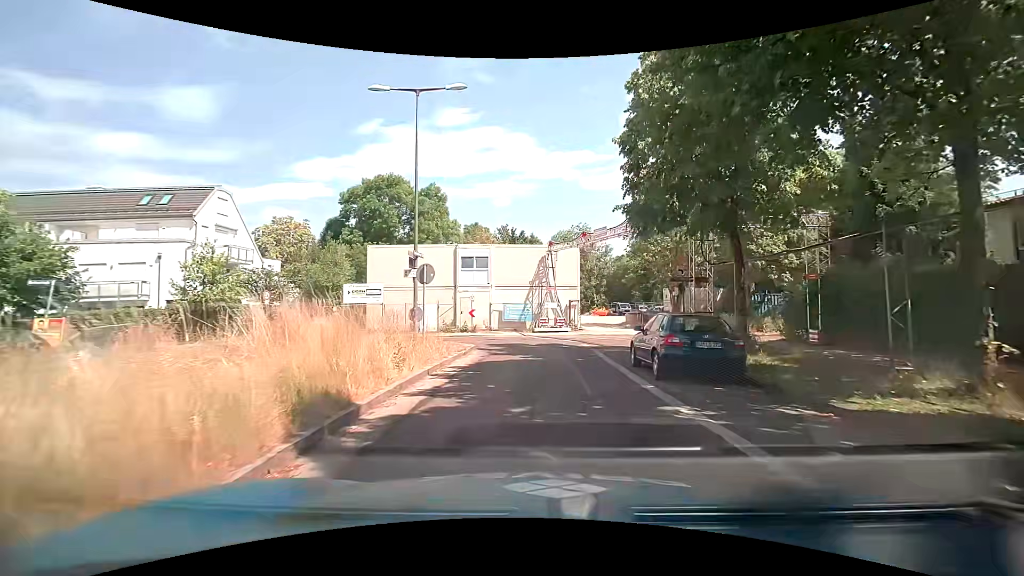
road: residential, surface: asphalt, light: Day
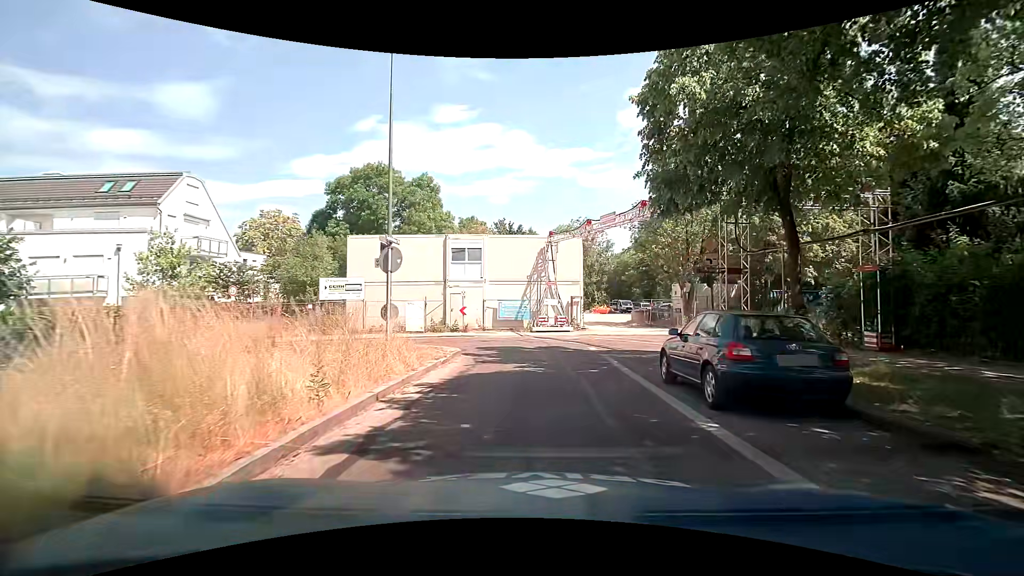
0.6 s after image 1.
(+0.1, +3.3) m; +2°
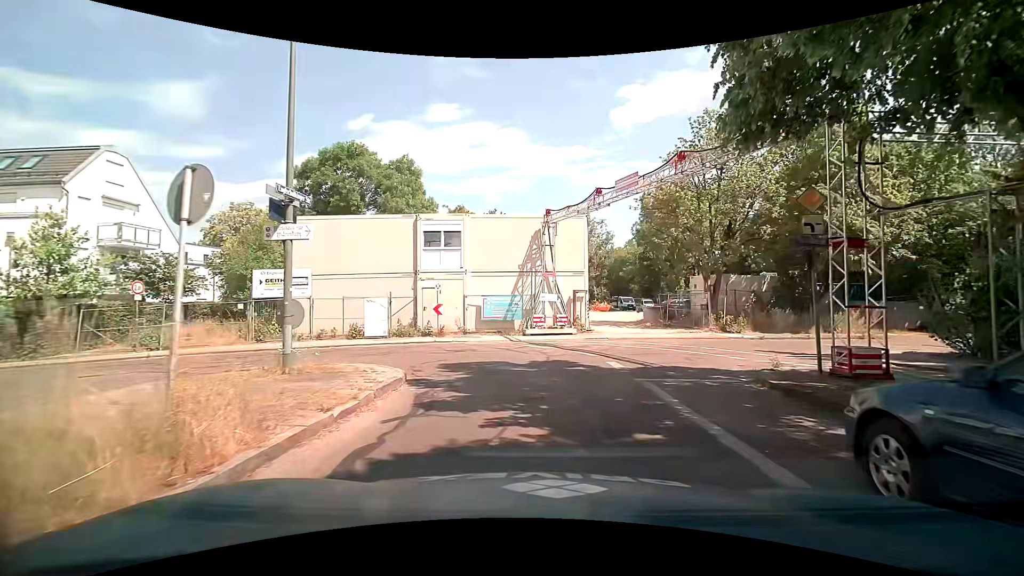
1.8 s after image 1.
(0.0, +6.2) m; +1°
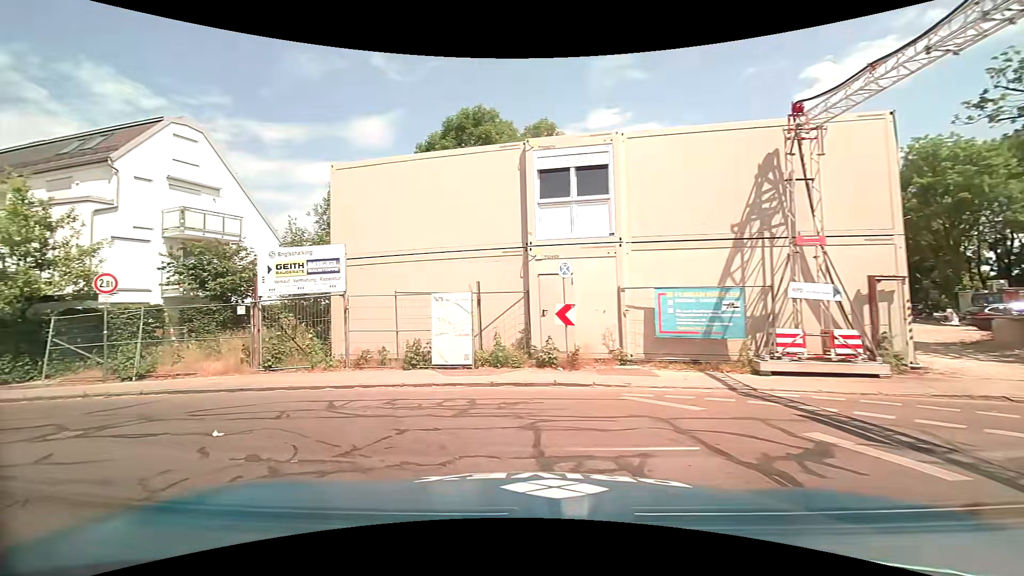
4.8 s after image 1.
(-0.6, +11.9) m; -17°
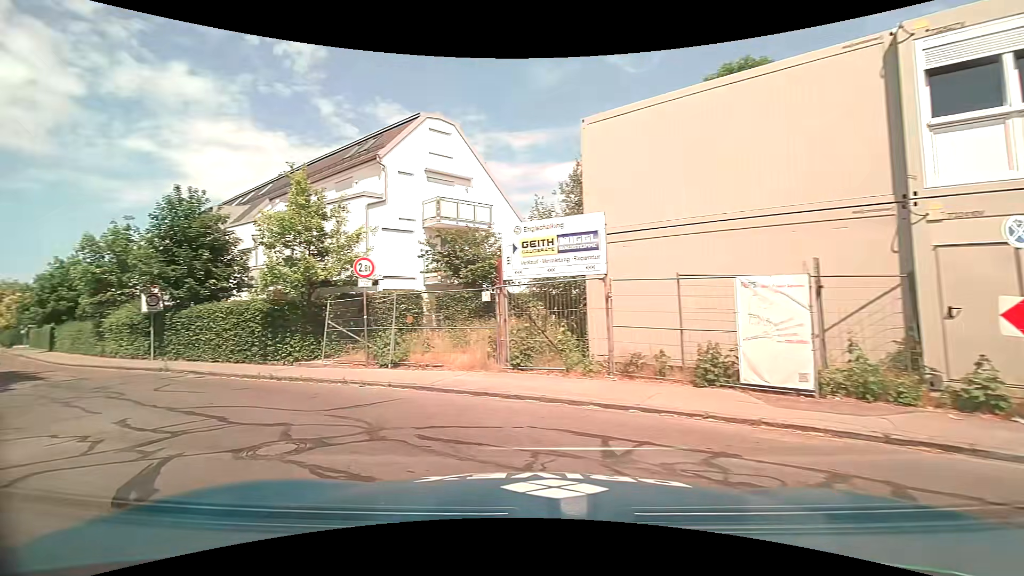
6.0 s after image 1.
(-0.9, +3.7) m; -27°
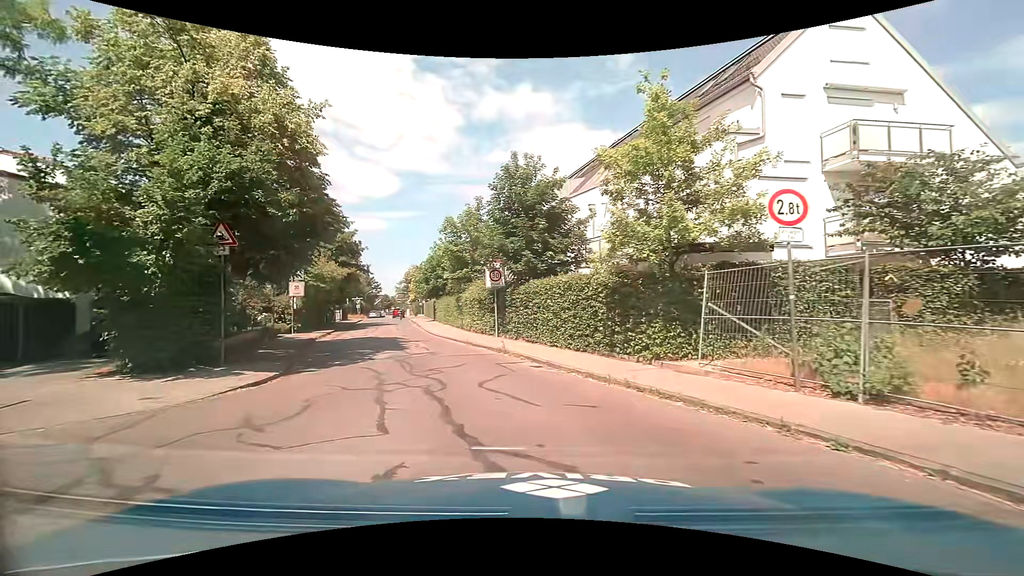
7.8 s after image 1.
(-2.3, +5.7) m; -38°
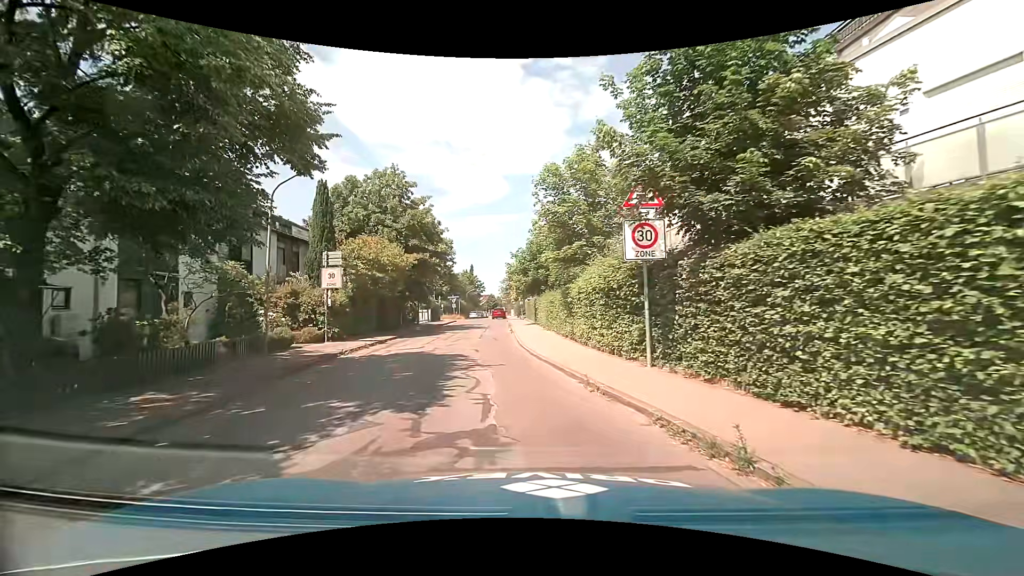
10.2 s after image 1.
(-1.1, +11.4) m; -12°
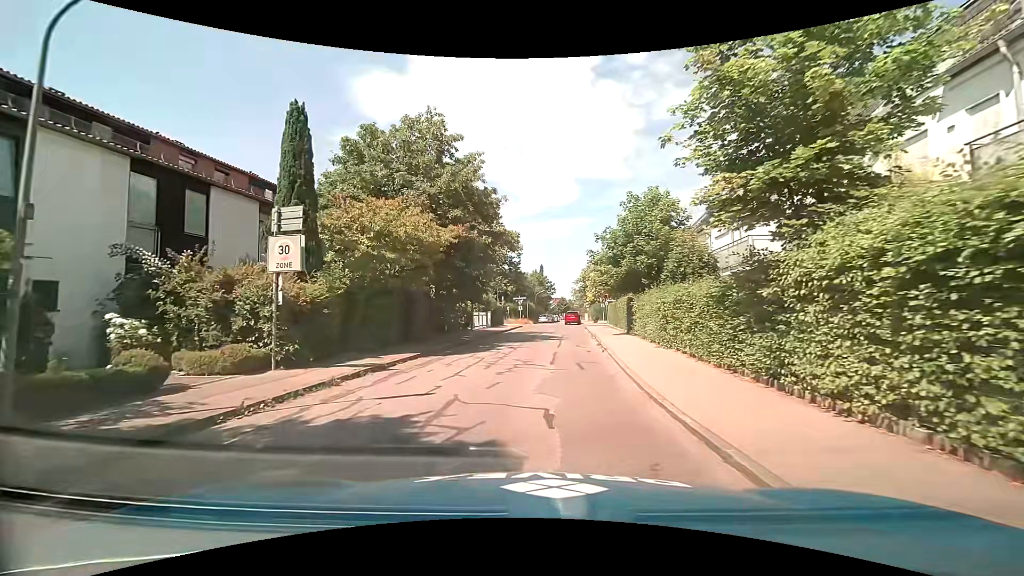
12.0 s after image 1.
(-0.9, +10.2) m; -8°
